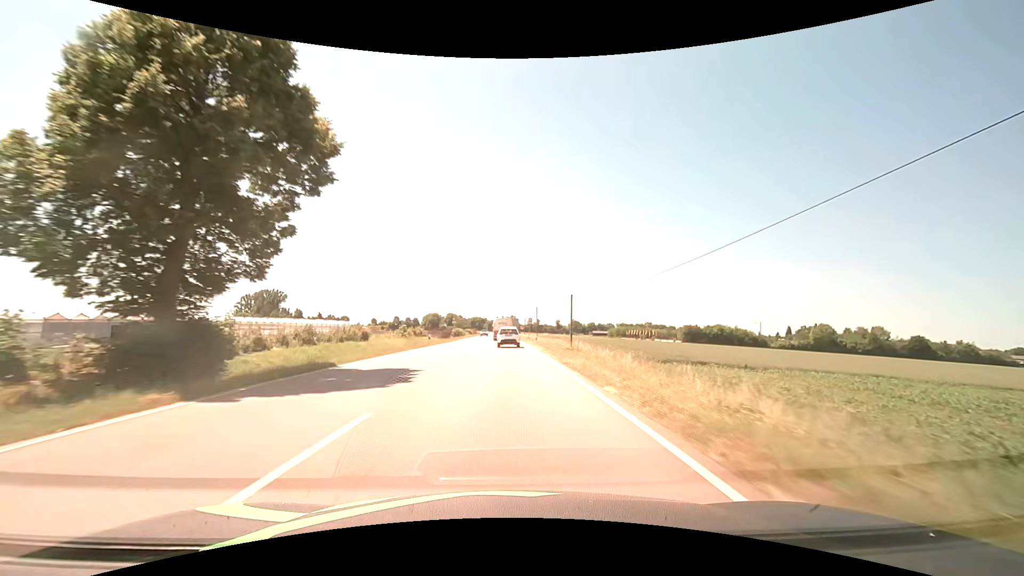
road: primary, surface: asphalt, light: Day
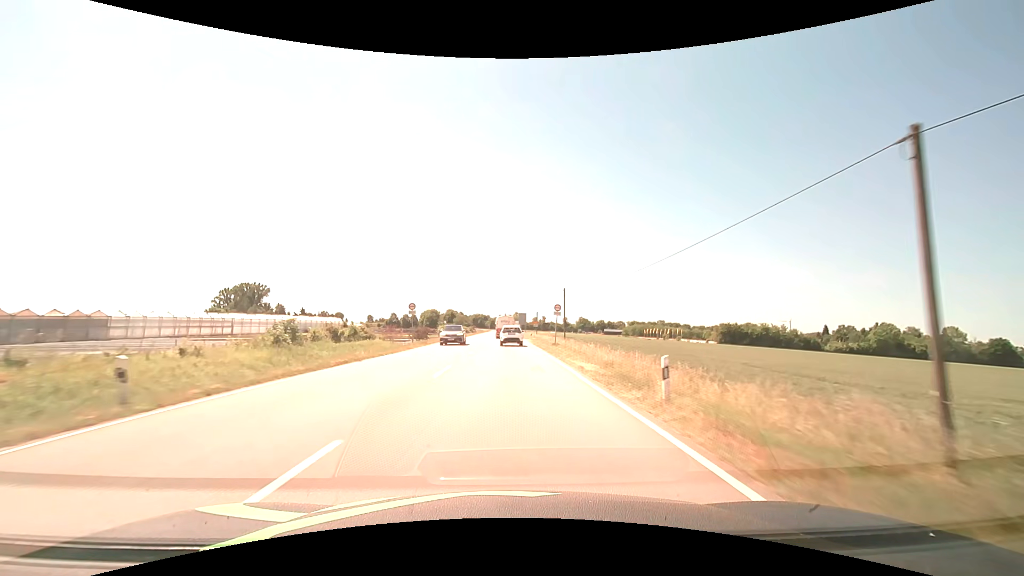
(-0.1, +37.6) m; 0°
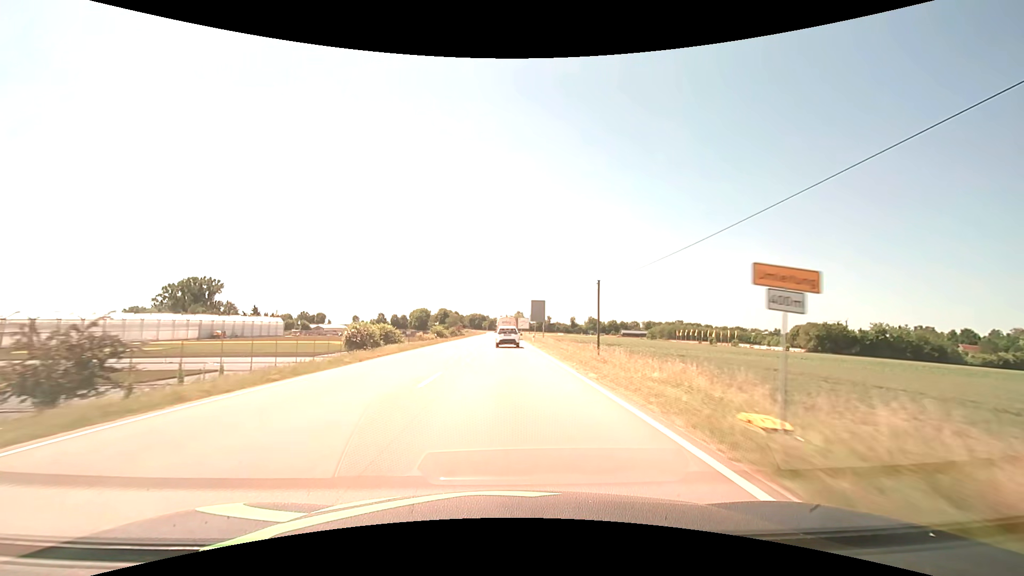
(0.0, +62.4) m; 0°
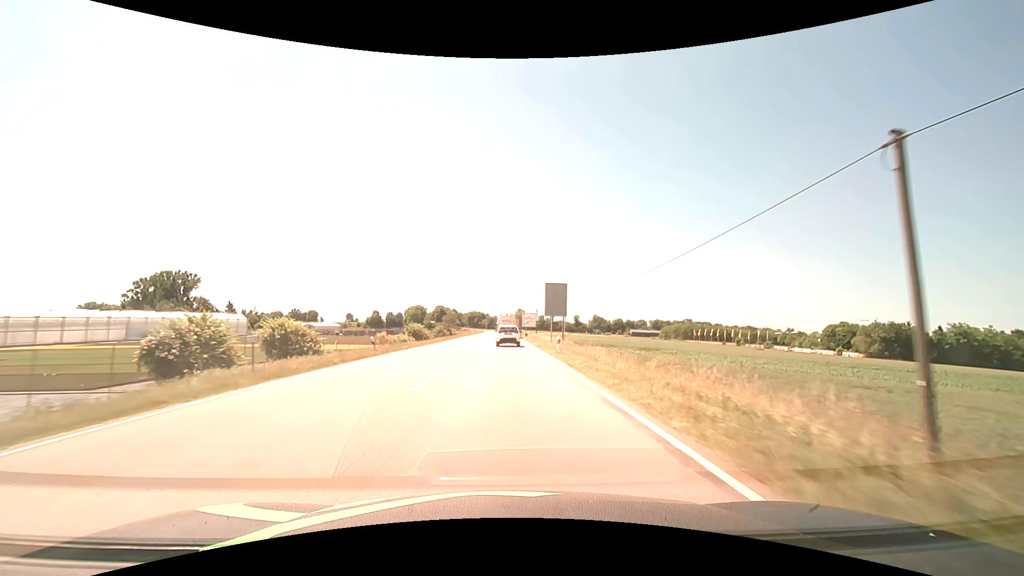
(0.0, +24.6) m; 0°
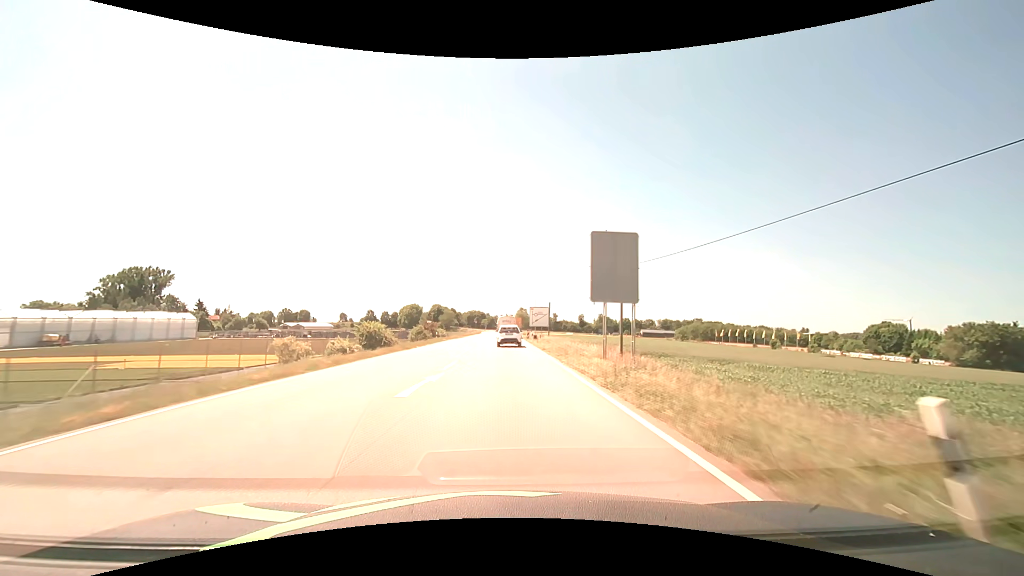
(0.0, +24.4) m; 0°
